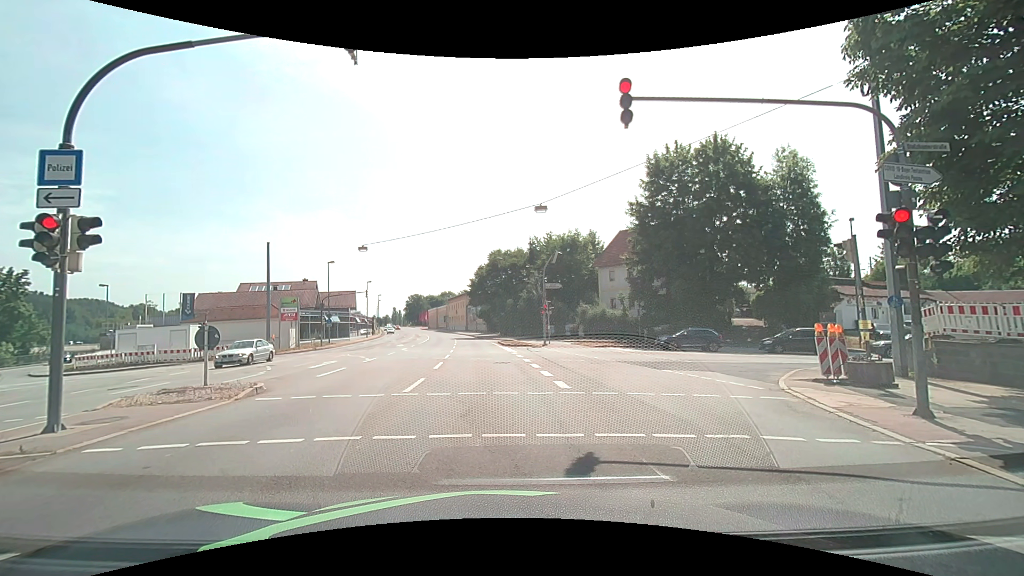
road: primary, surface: asphalt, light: Day
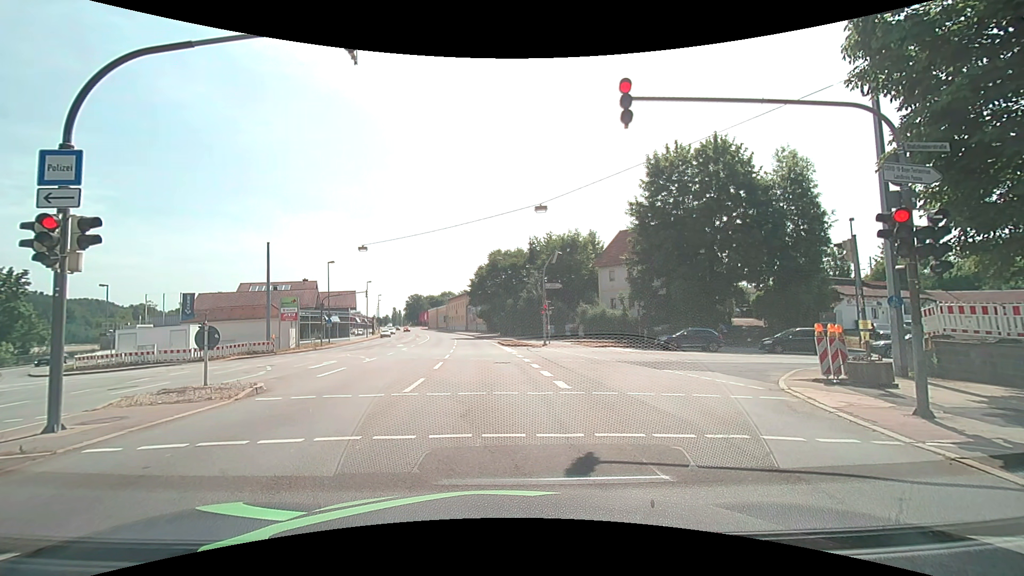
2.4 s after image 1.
(0.0, 0.0) m; 0°
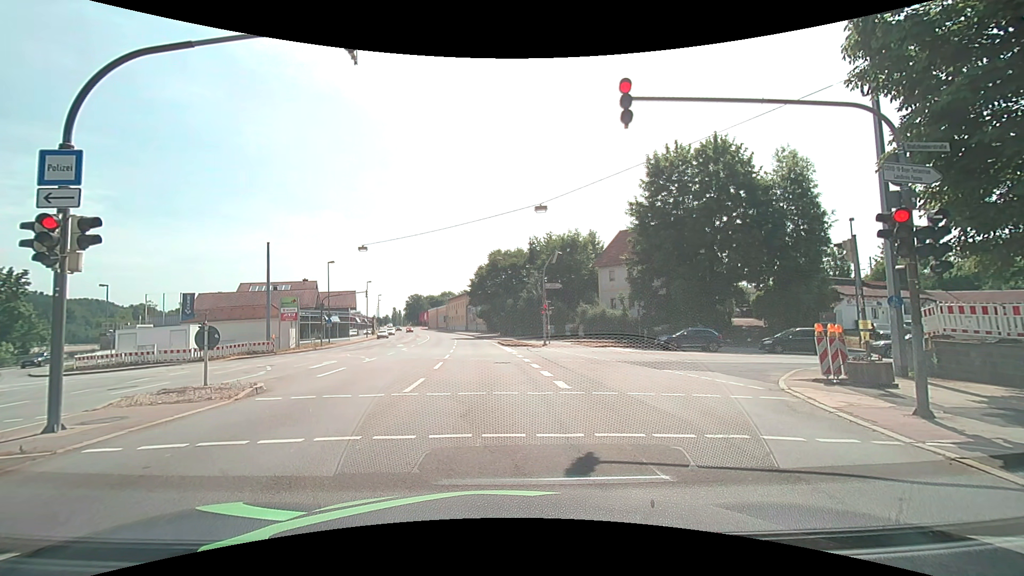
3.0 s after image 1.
(0.0, 0.0) m; 0°
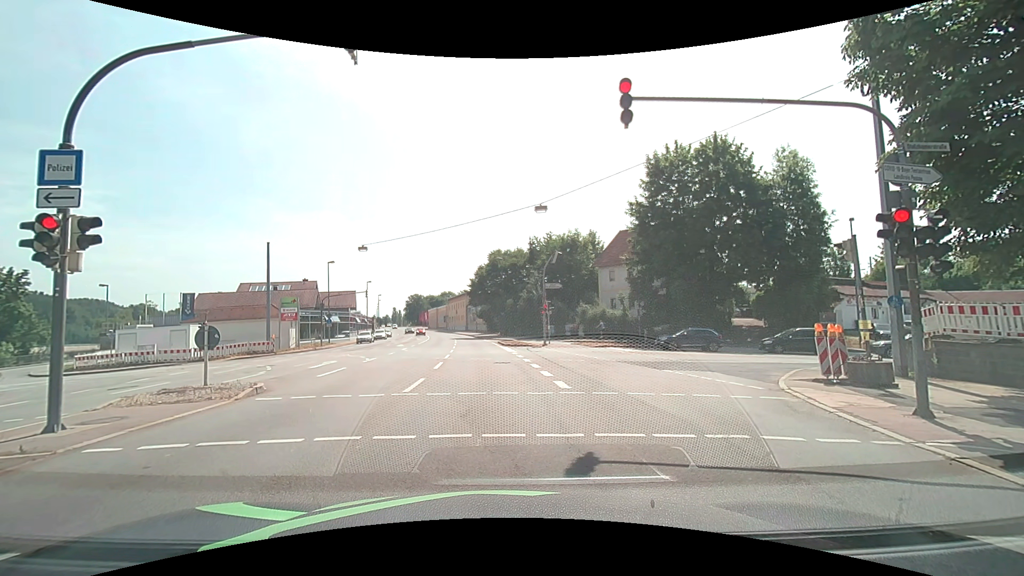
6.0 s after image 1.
(0.0, 0.0) m; 0°
(0, +10) (-1, +20) (-1, +30) (-2, +40) (-3, +50) (-4, +60) (-5, +70) (-7, +80) (-9, +89) (-11, +99) m
